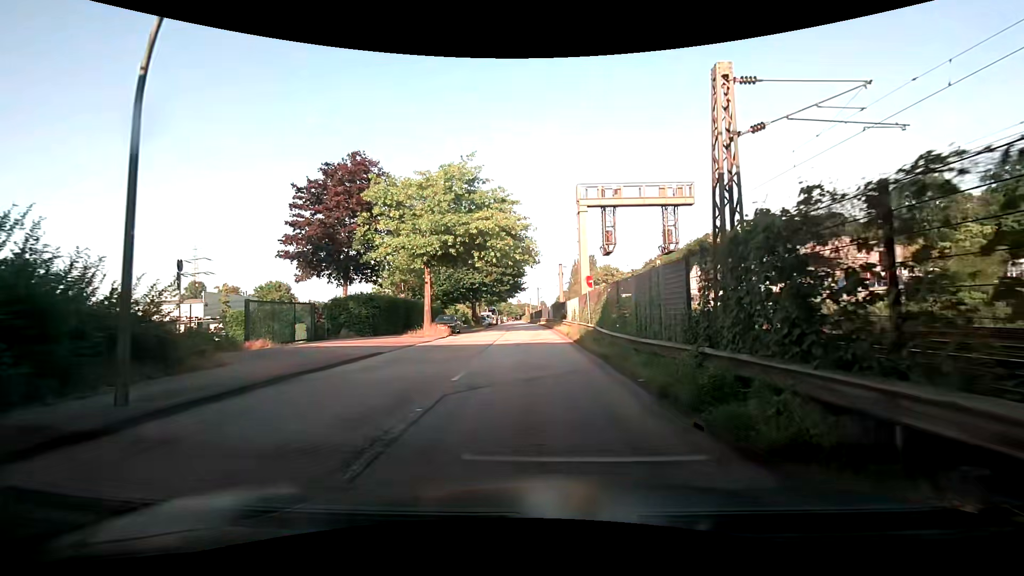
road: unclassified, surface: asphalt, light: Day
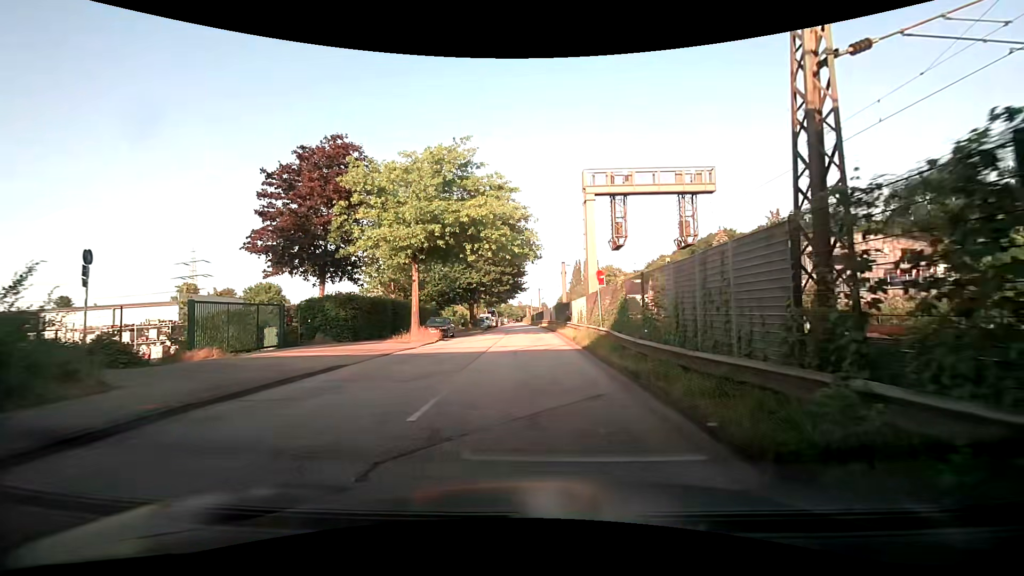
(0.0, +3.6) m; -1°
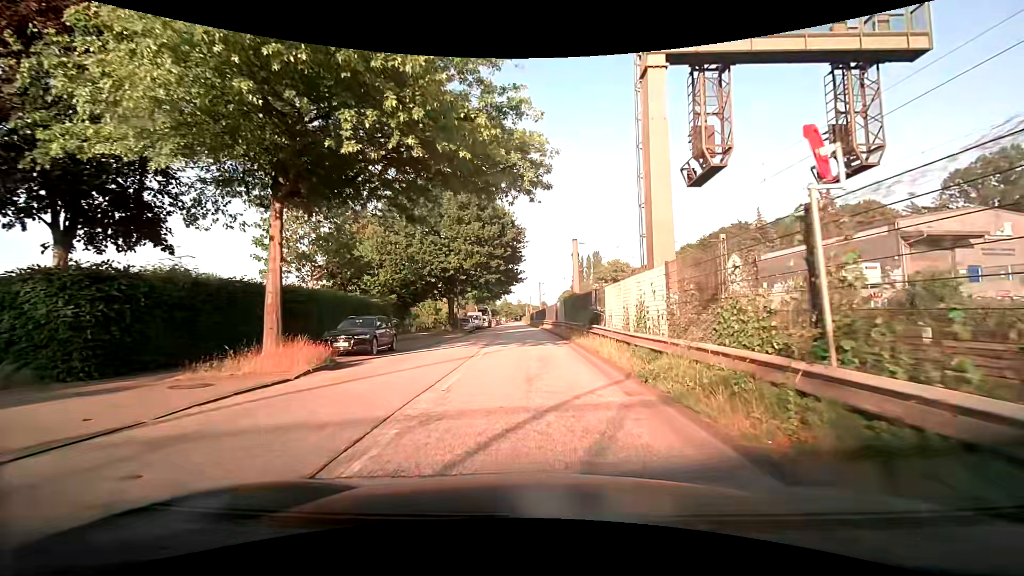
(+0.1, +15.7) m; 0°
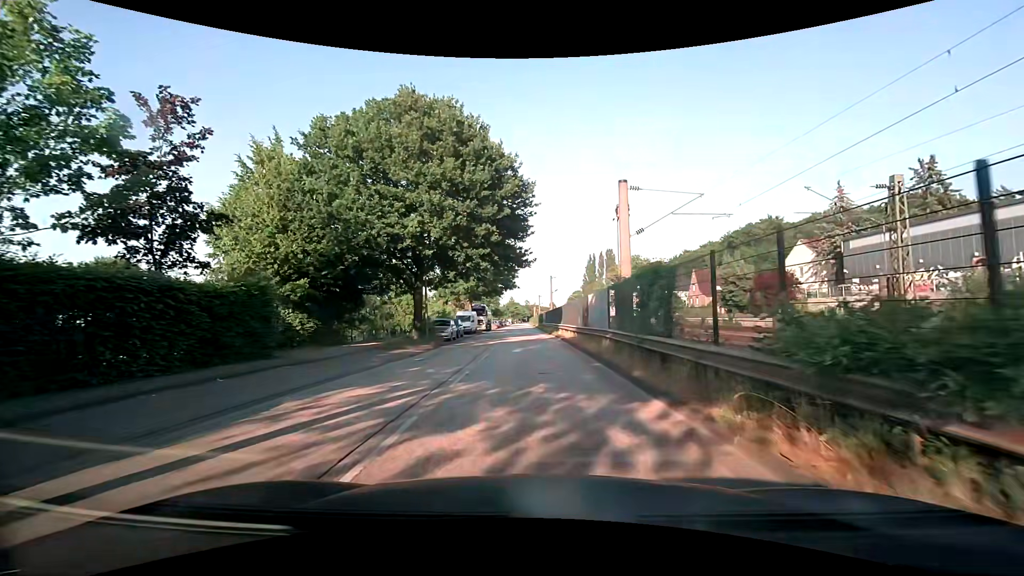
(-0.2, +17.1) m; 0°
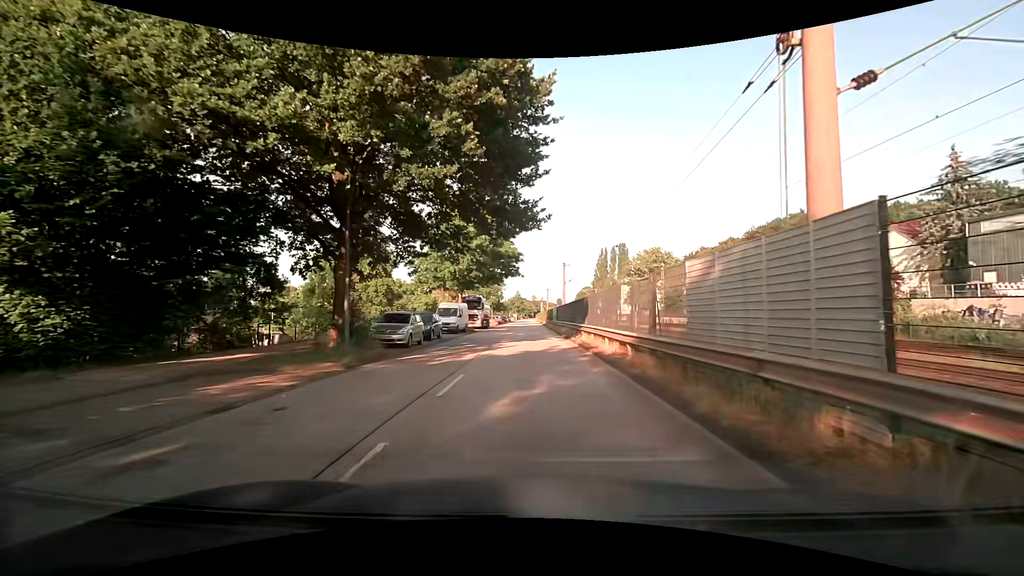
(-0.2, +13.6) m; -2°
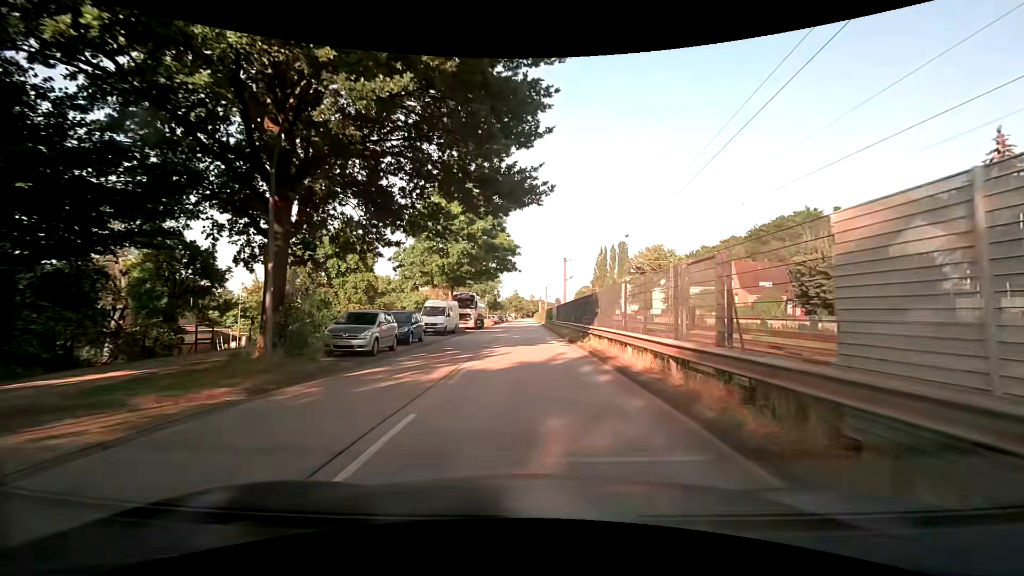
(0.0, +4.6) m; +1°
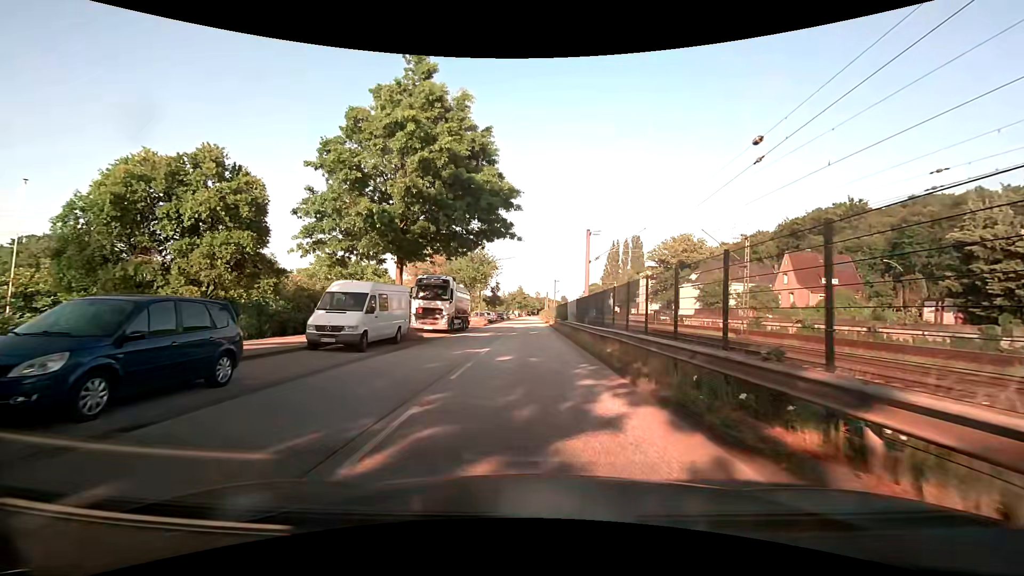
(-0.2, +17.5) m; -1°
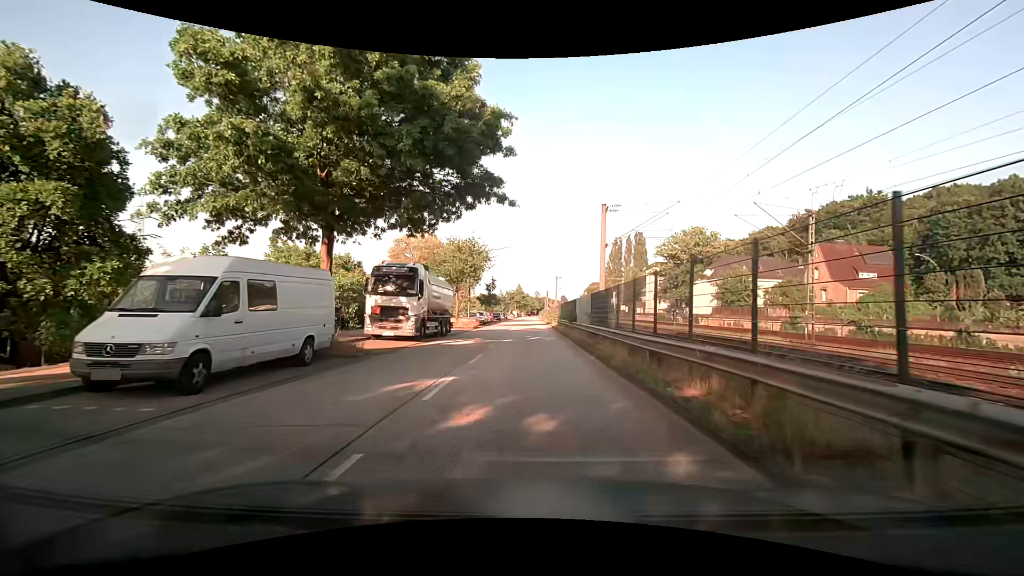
(0.0, +8.5) m; -1°
(0, +10) (0, +20) (+1, +30) (+1, +40) (+1, +50) (+1, +60) (+1, +70) (+2, +80) (+2, +90) (+2, +100) m
